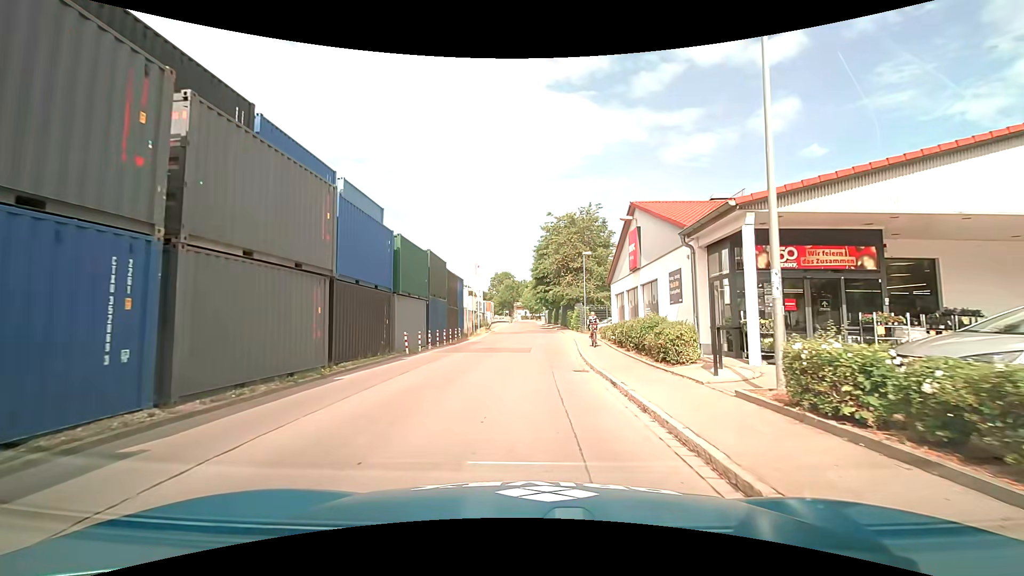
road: residential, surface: asphalt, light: Day
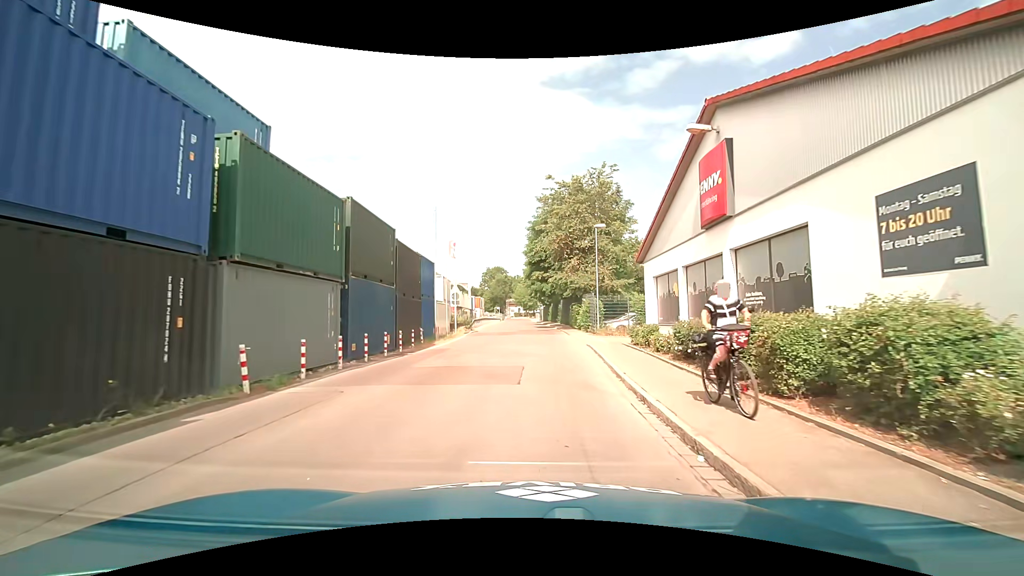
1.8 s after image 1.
(0.0, +11.7) m; +1°
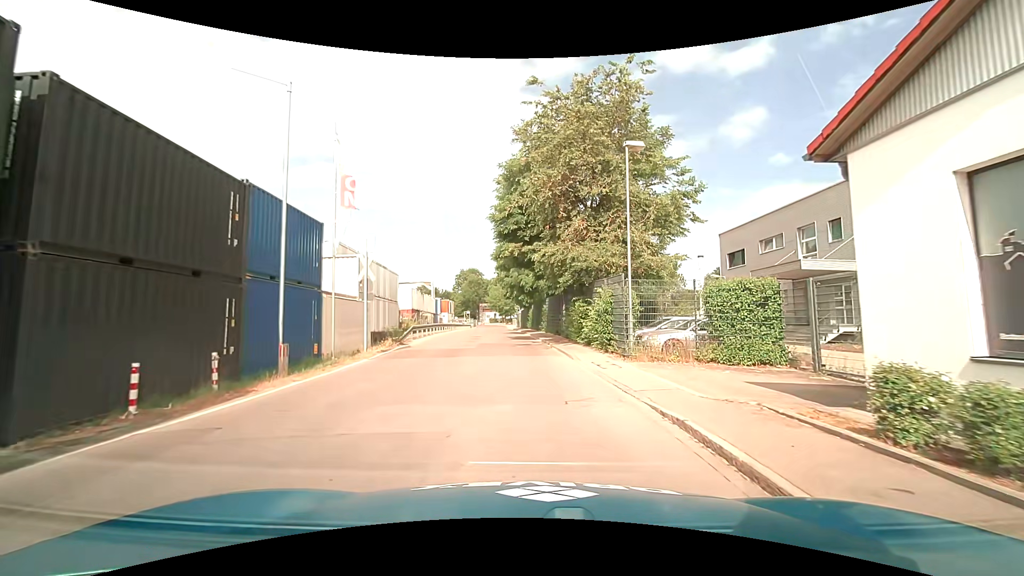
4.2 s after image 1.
(+0.3, +16.2) m; +2°
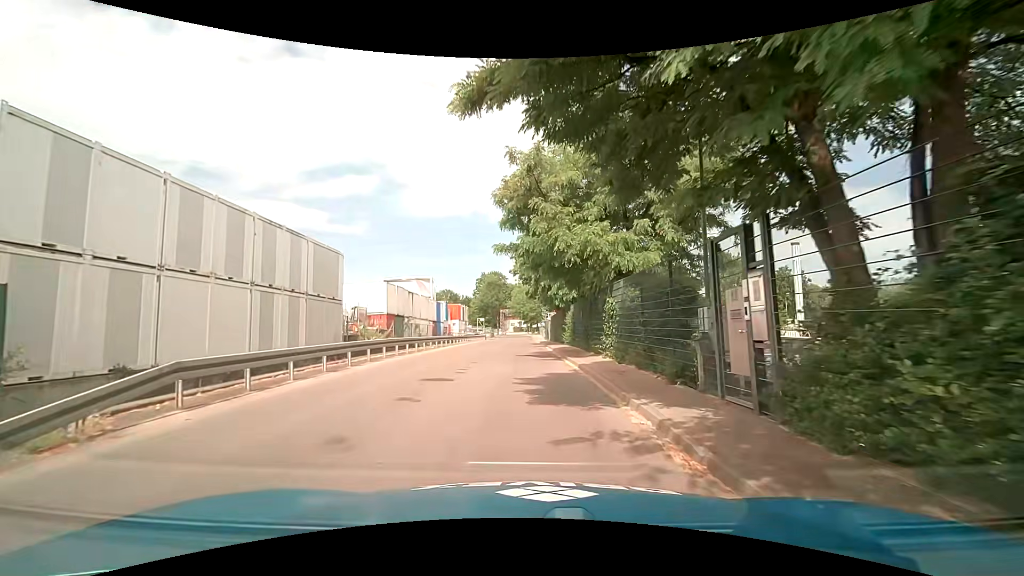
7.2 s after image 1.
(-0.3, +21.1) m; -2°
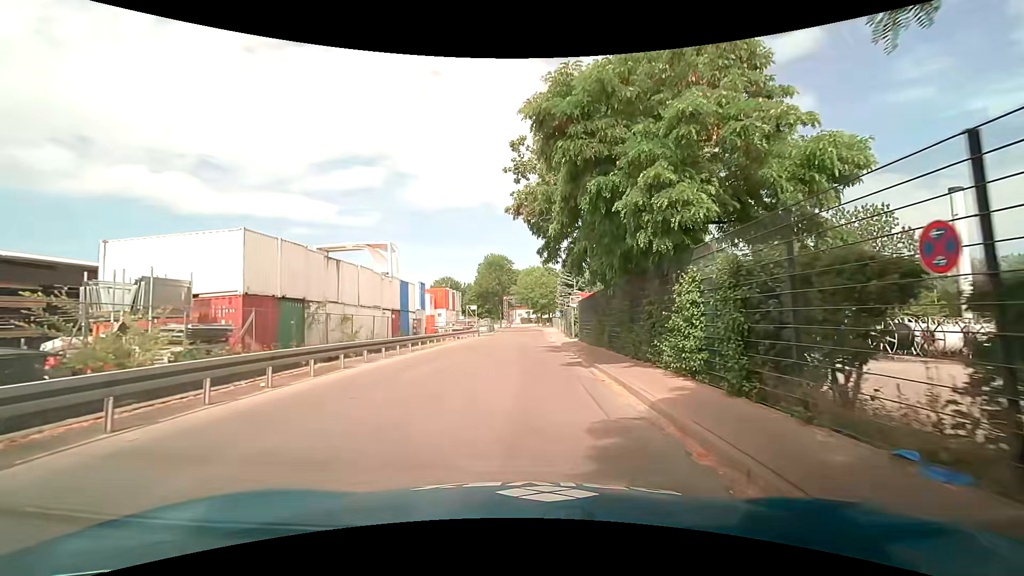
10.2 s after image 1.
(-0.6, +21.9) m; -2°
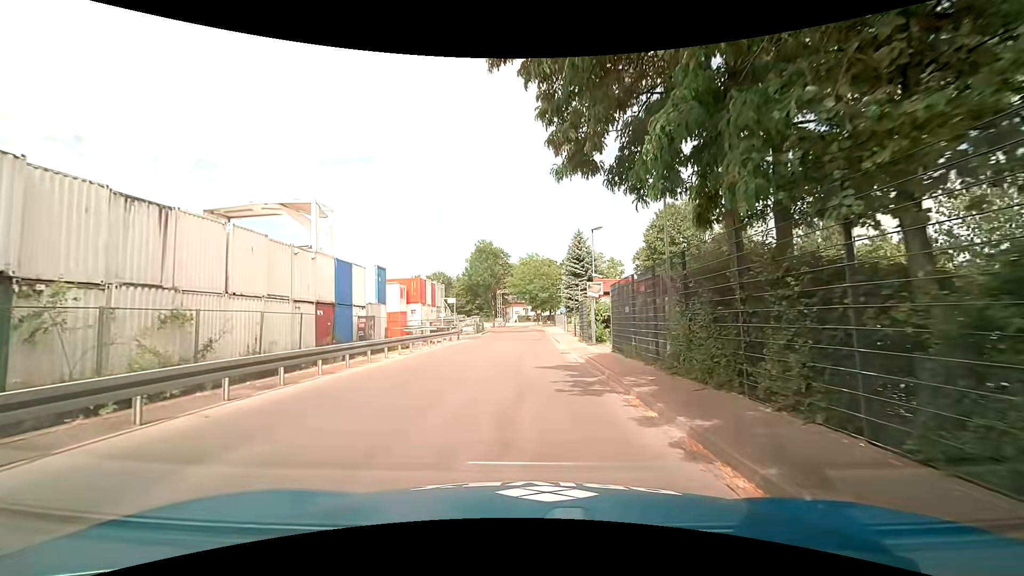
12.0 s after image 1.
(-0.1, +13.7) m; 0°
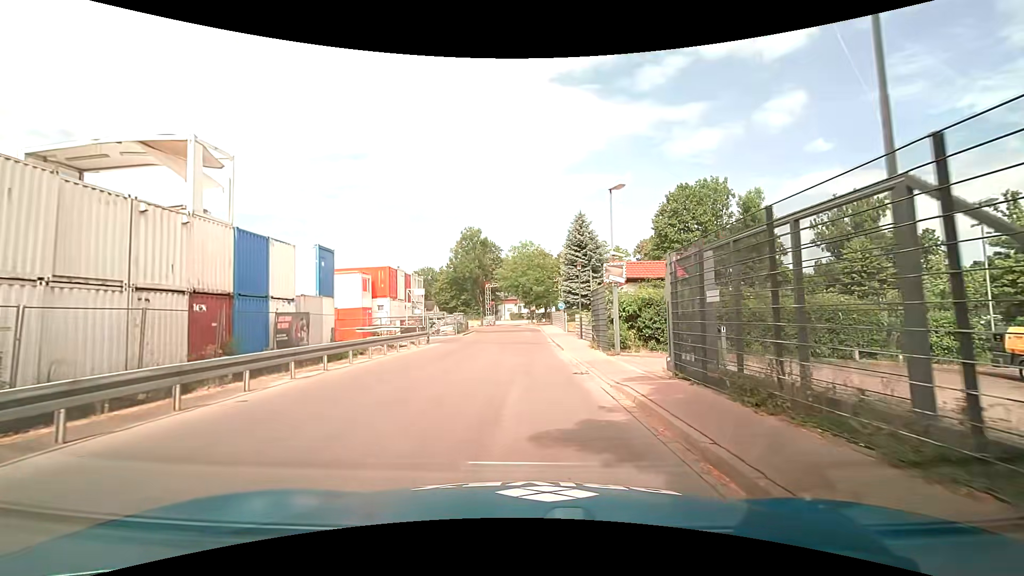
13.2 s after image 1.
(+0.1, +8.9) m; 0°
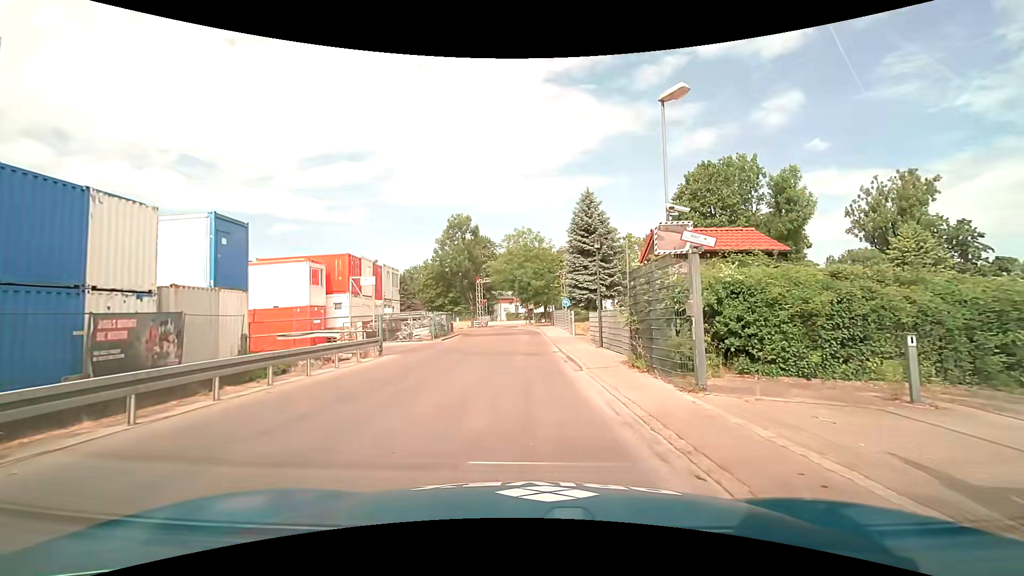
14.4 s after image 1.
(+0.1, +8.7) m; +1°
